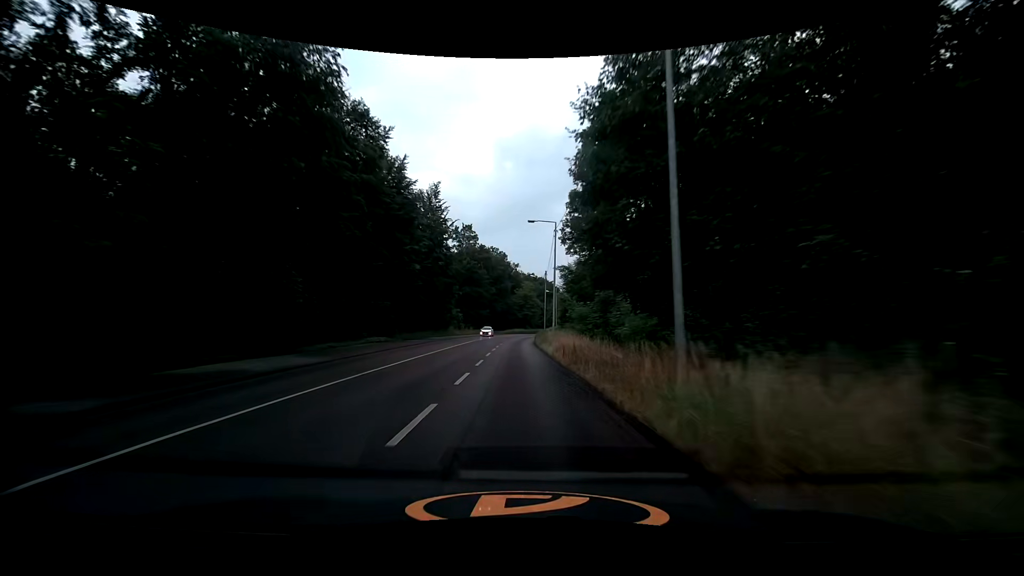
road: secondary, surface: asphalt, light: Day
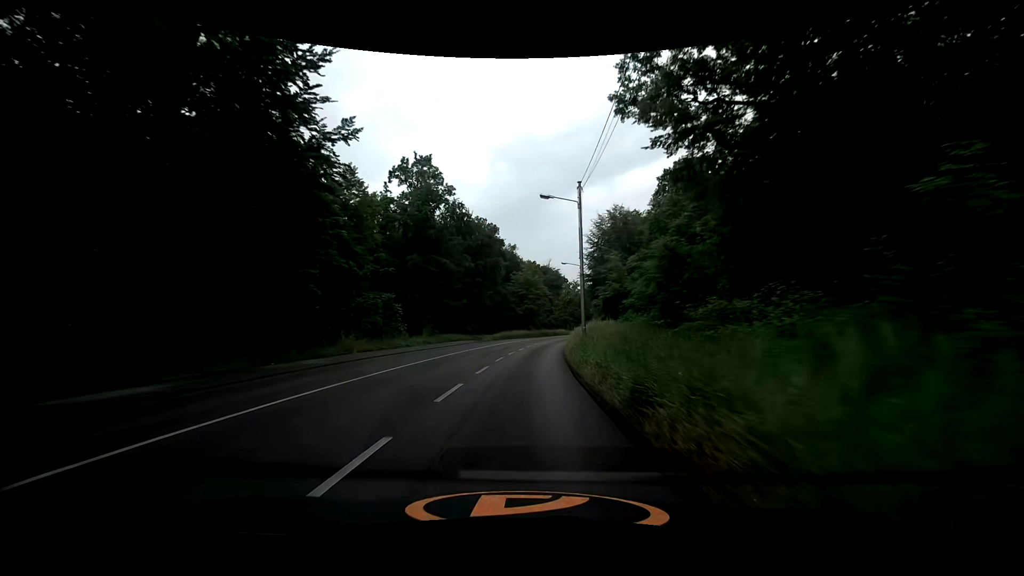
(-0.7, +45.5) m; 0°
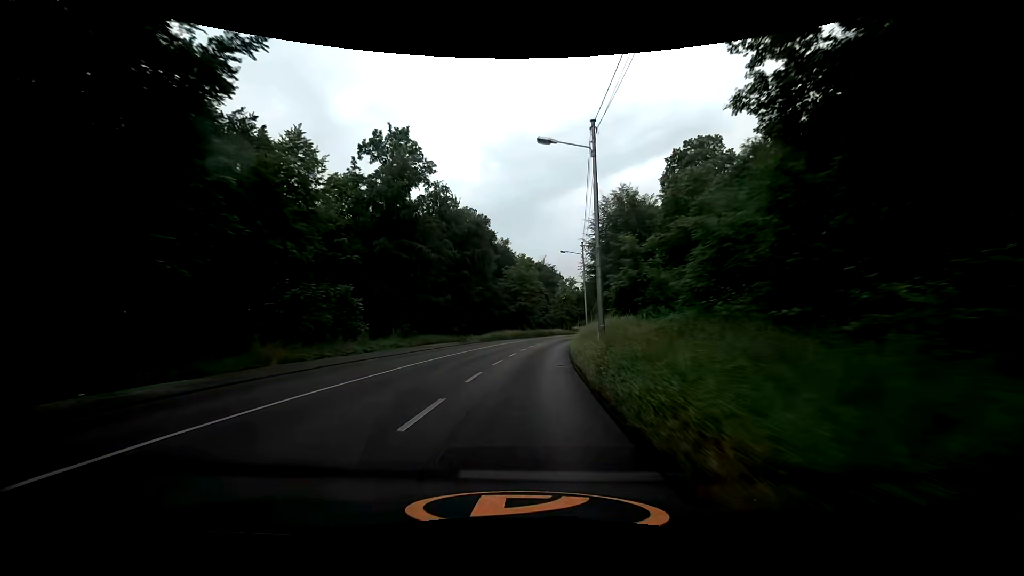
(0.0, +8.8) m; 0°
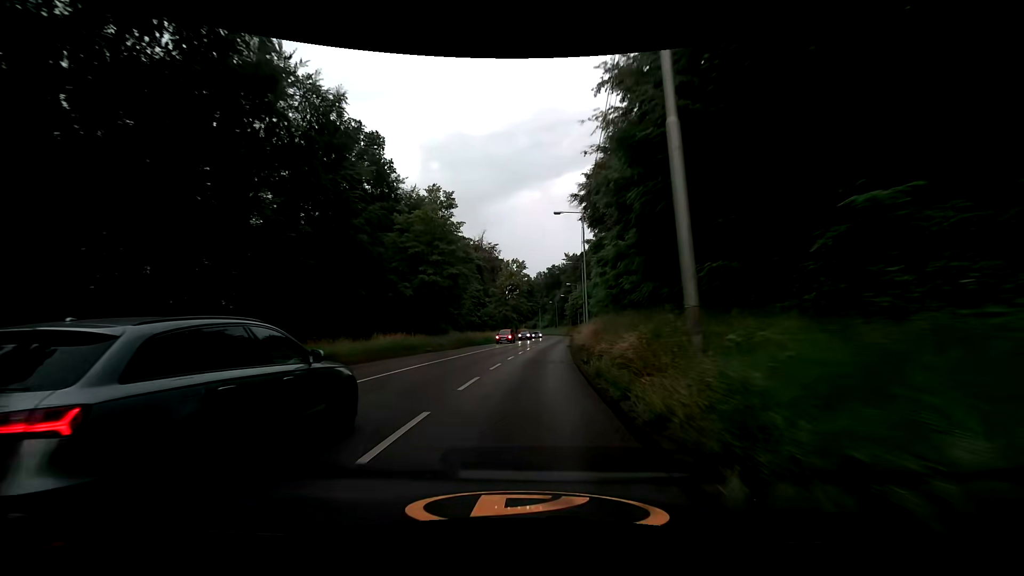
(+2.6, +44.3) m; +7°
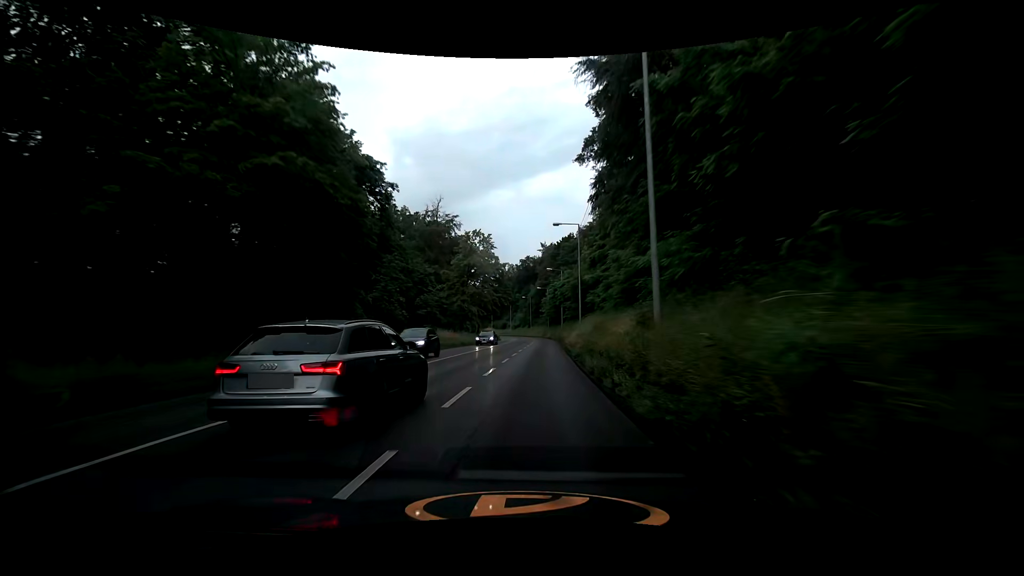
(+0.8, +27.3) m; +3°
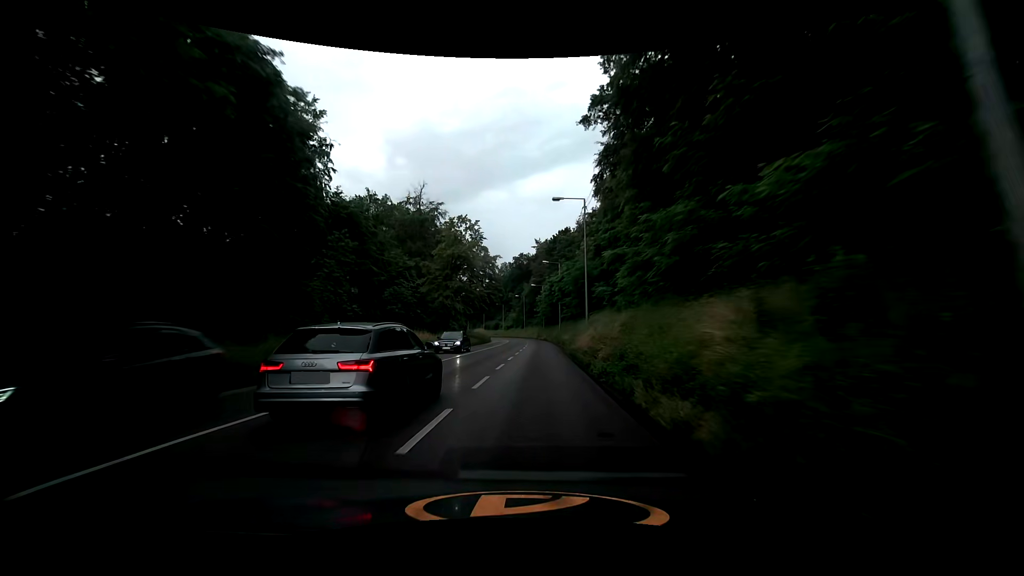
(0.0, +9.2) m; +1°
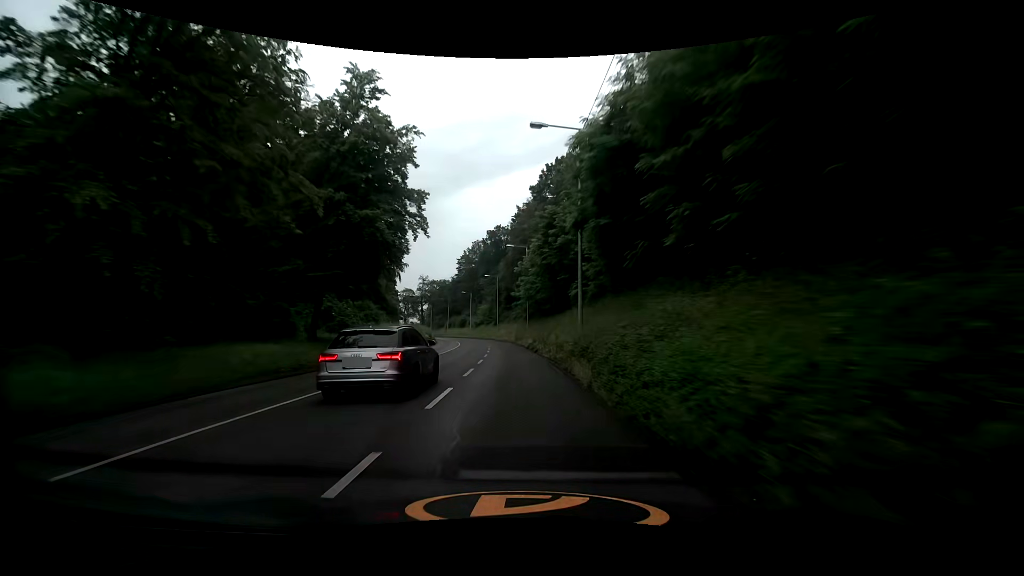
(+1.1, +46.2) m; +2°
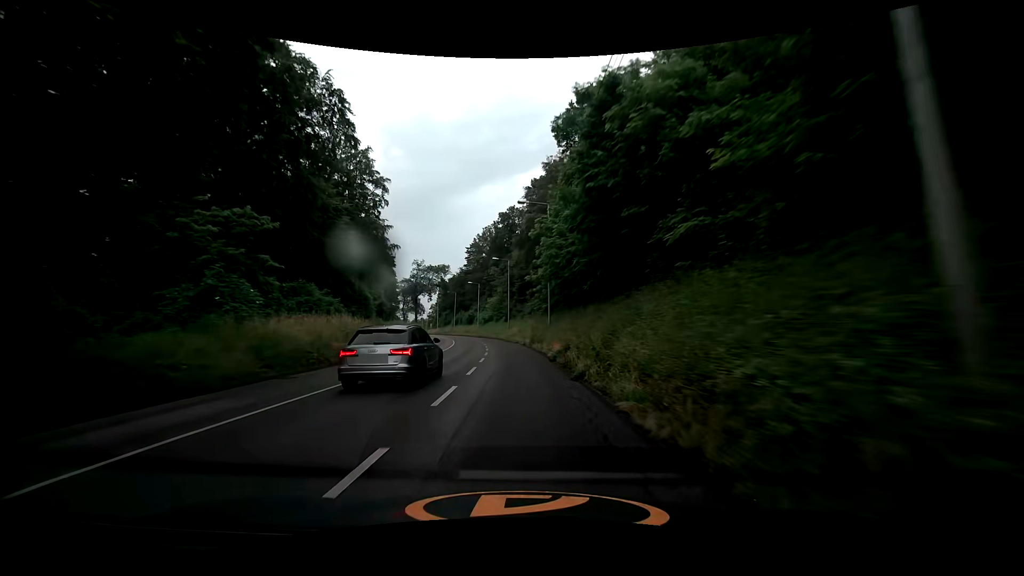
(-0.3, +18.5) m; -2°
(0, +10) (0, +20) (-1, +30) (-2, +40) (-3, +50) (-4, +60) (-6, +70) (-8, +79) (-10, +89) (-12, +99) m
